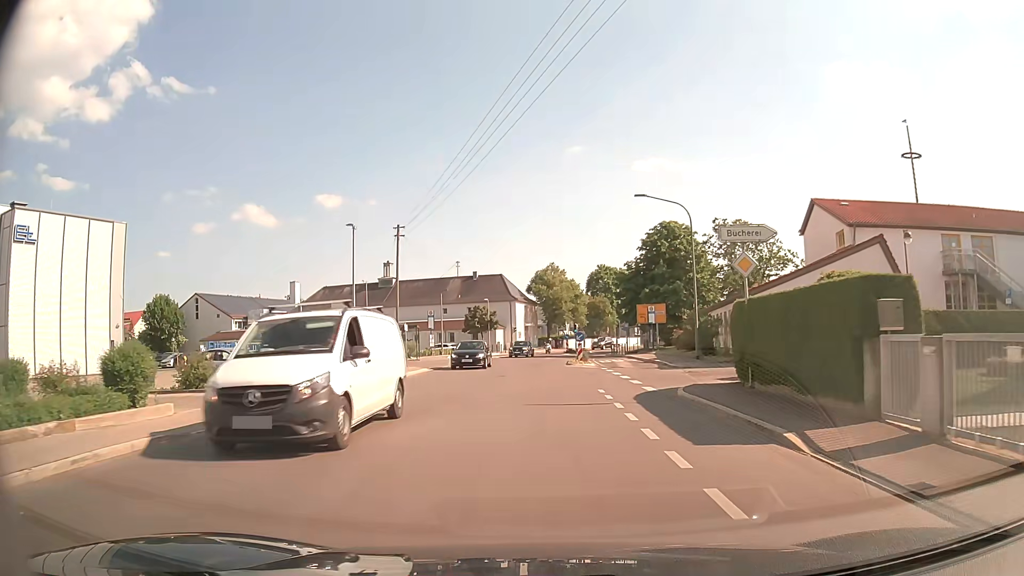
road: tertiary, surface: asphalt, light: Day
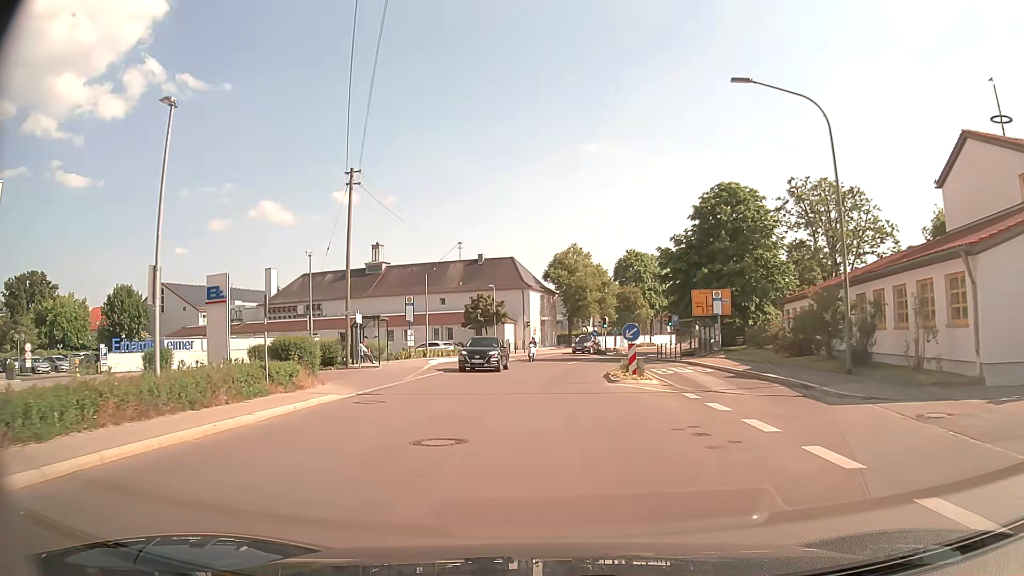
(-0.3, +16.7) m; -2°
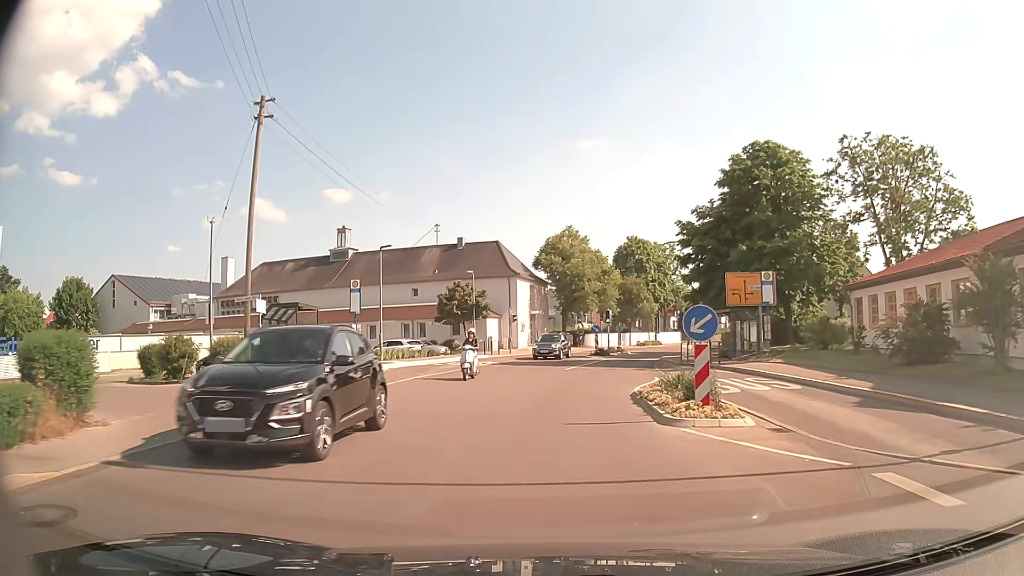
(0.0, +10.8) m; 0°
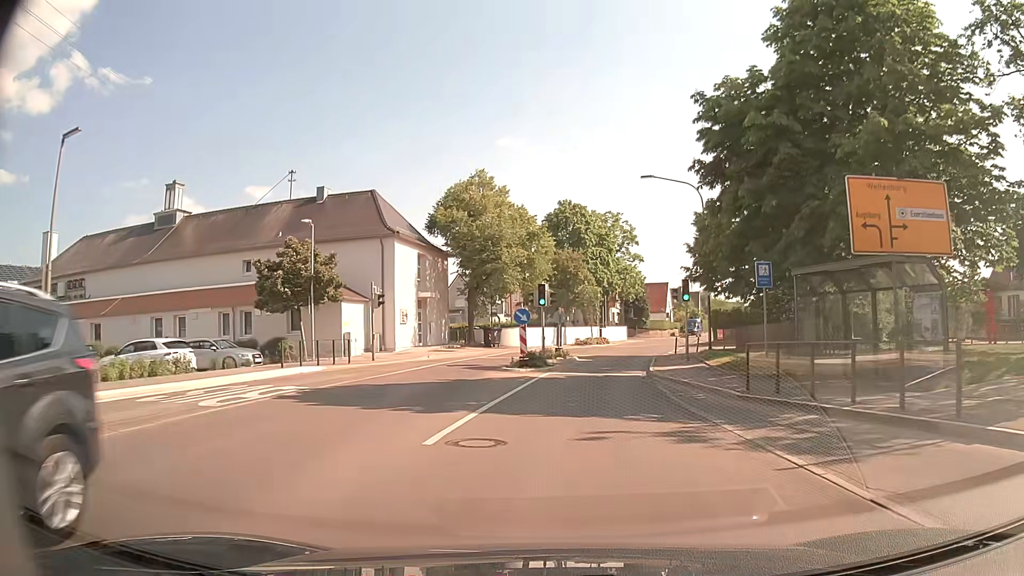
(+1.1, +21.8) m; +7°
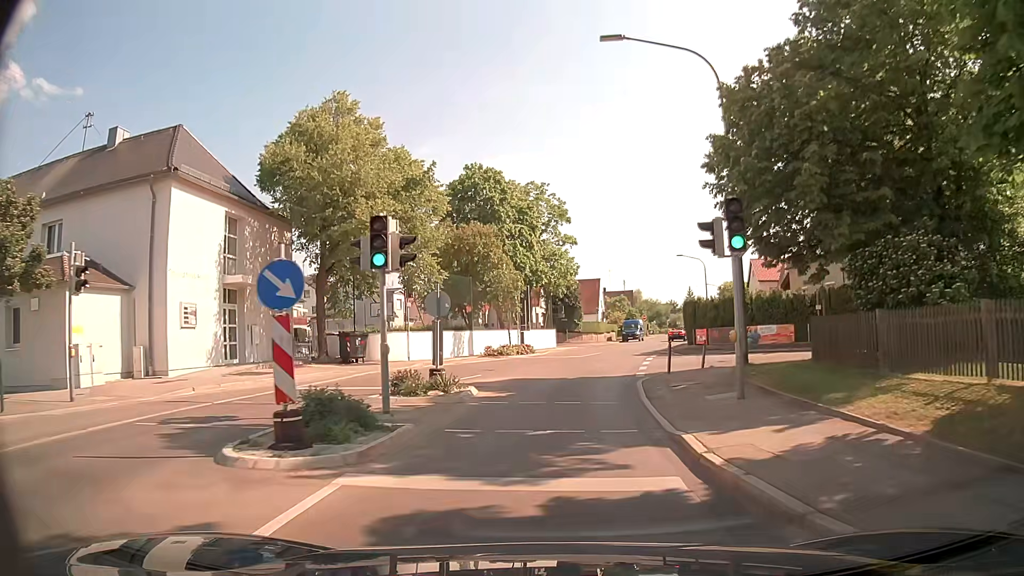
(+1.0, +16.7) m; +6°
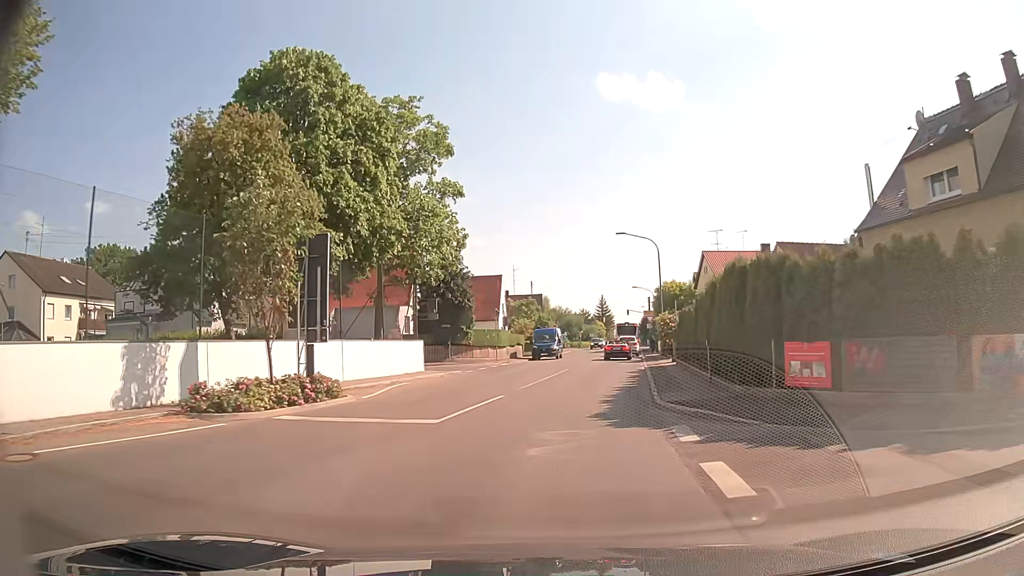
(+1.6, +23.1) m; +8°
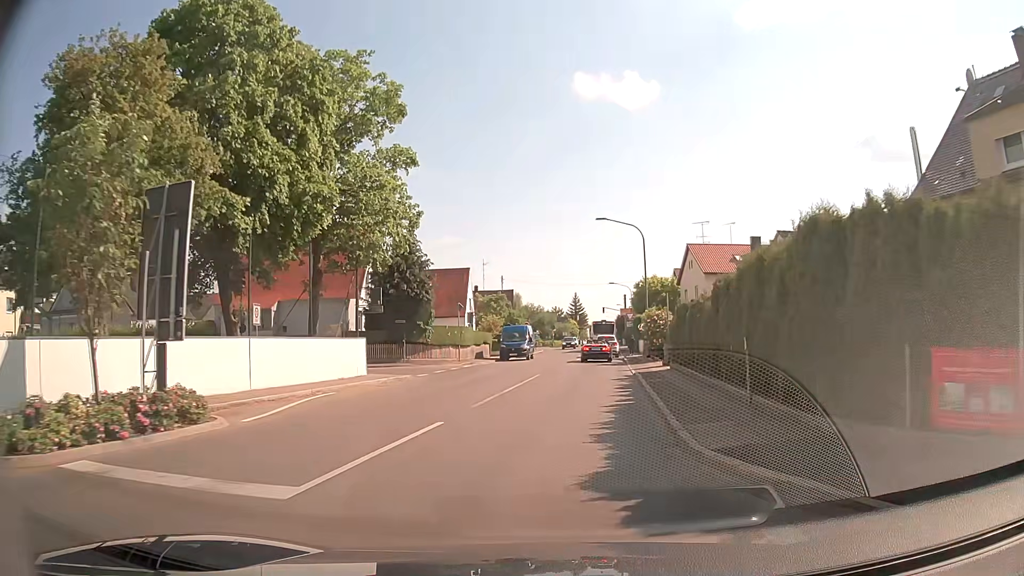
(+0.1, +5.5) m; +2°
(0, +10) (+1, +20) (+2, +30) (+3, +40) (+5, +50) (+5, +60) (+6, +70) (+7, +80) (+9, +90) (+10, +100) m
